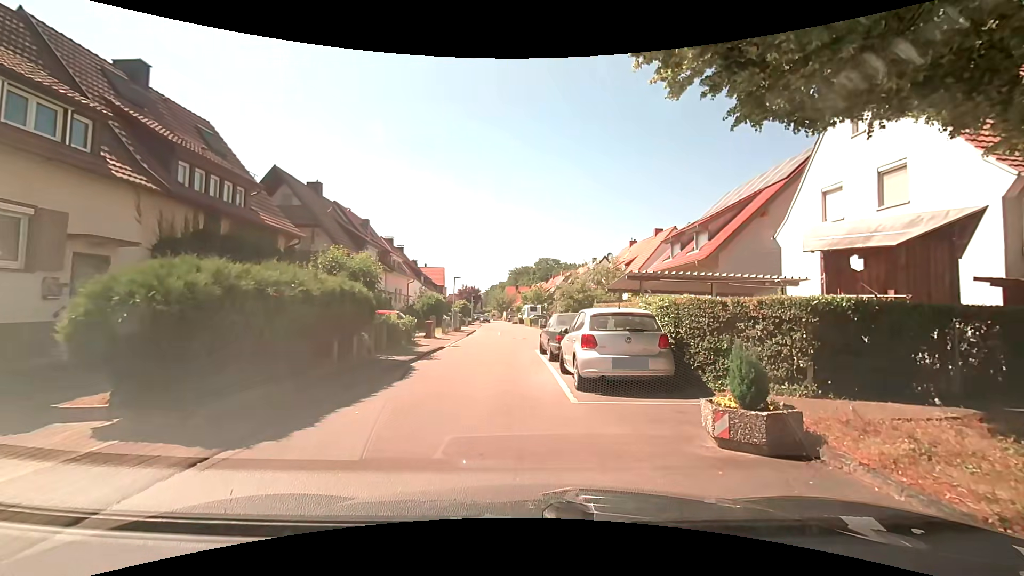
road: tertiary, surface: asphalt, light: Day
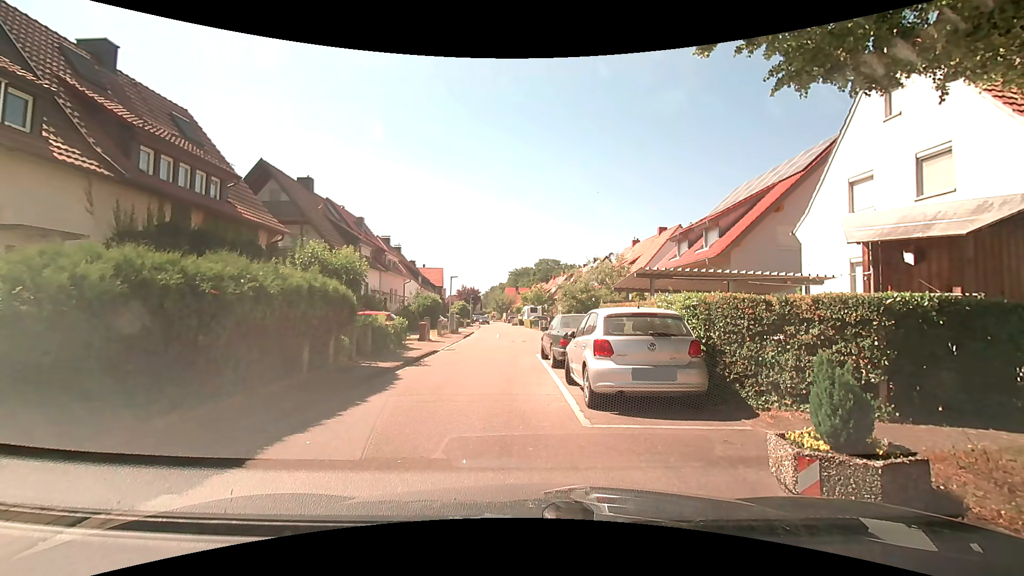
(0.0, +1.5) m; 0°
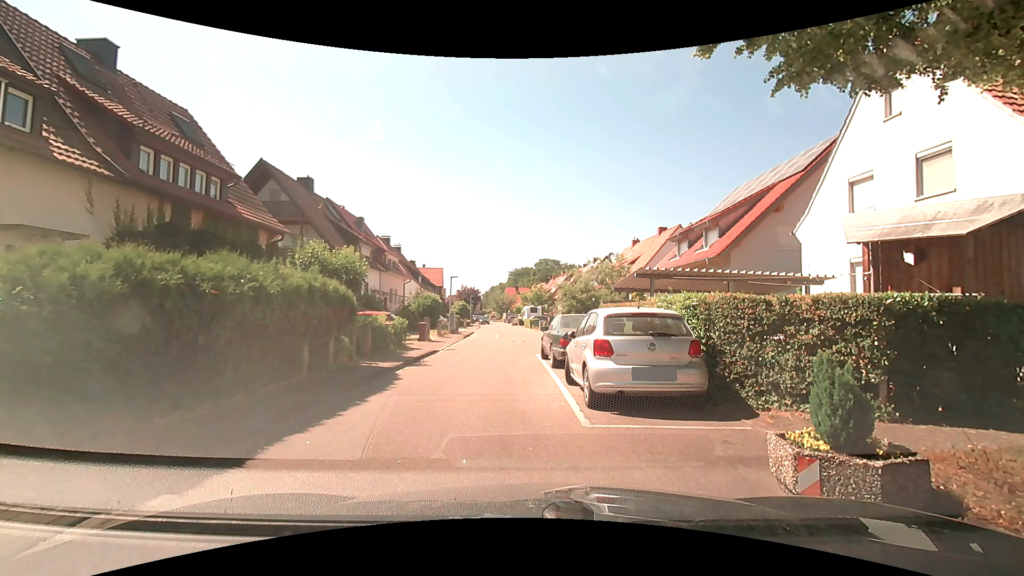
(0.0, 0.0) m; 0°
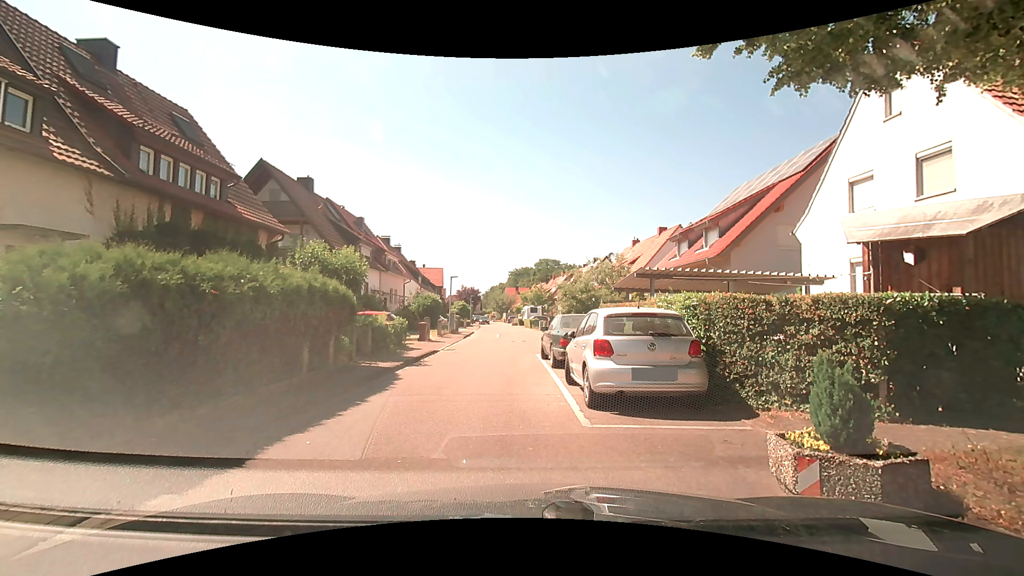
(0.0, 0.0) m; 0°
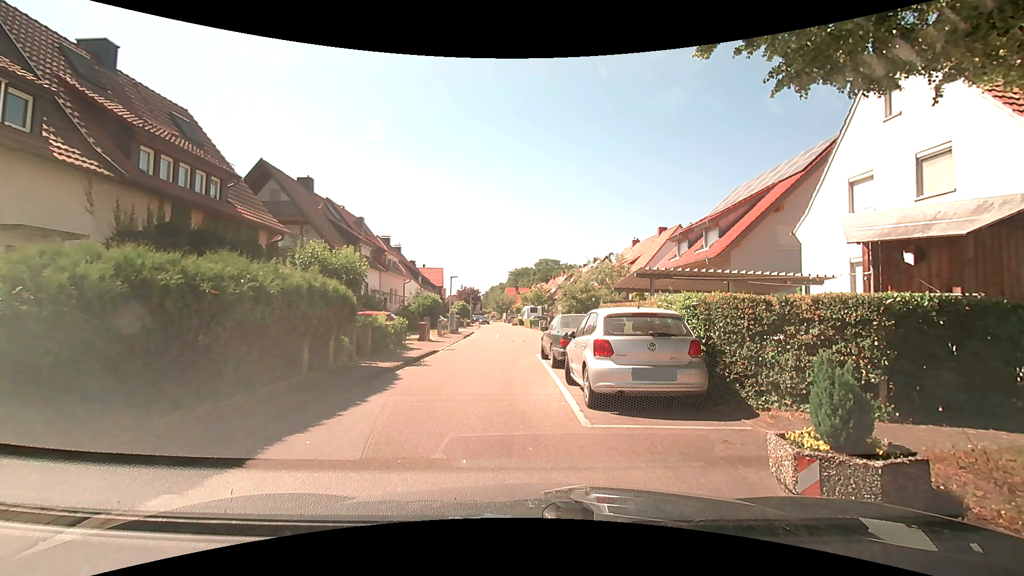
(0.0, 0.0) m; 0°
